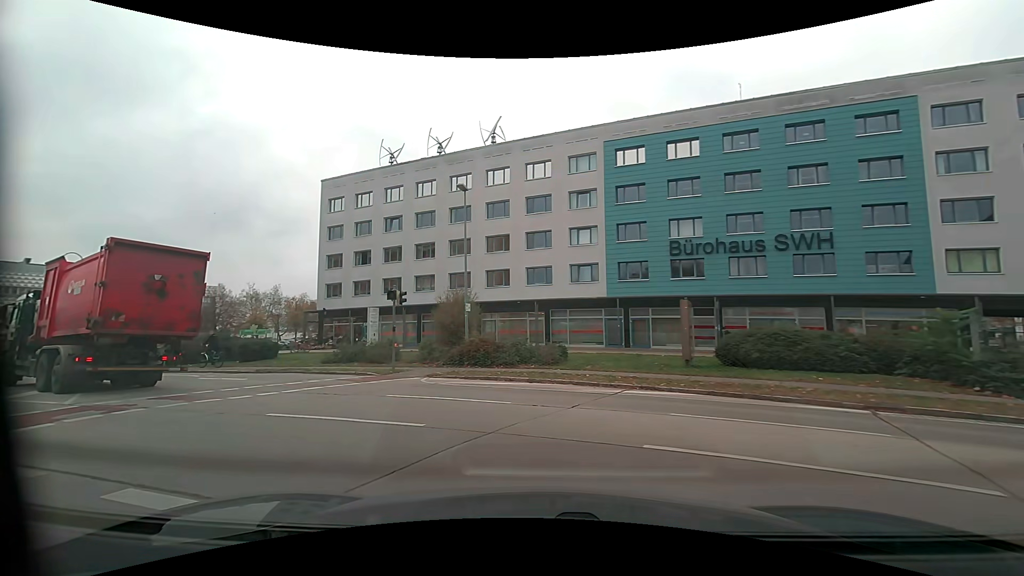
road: tertiary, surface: asphalt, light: Day
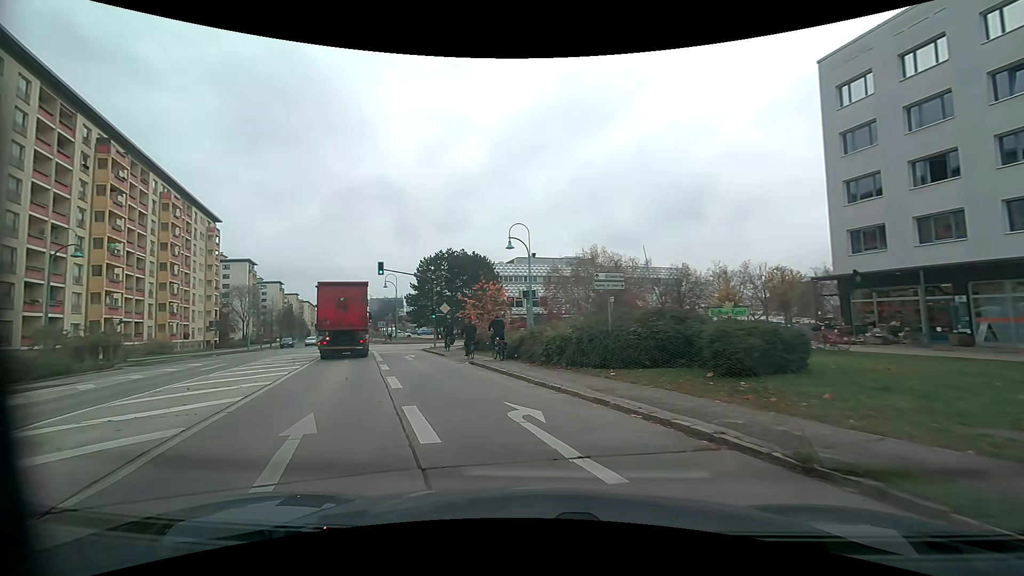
(-8.8, +16.9) m; -51°
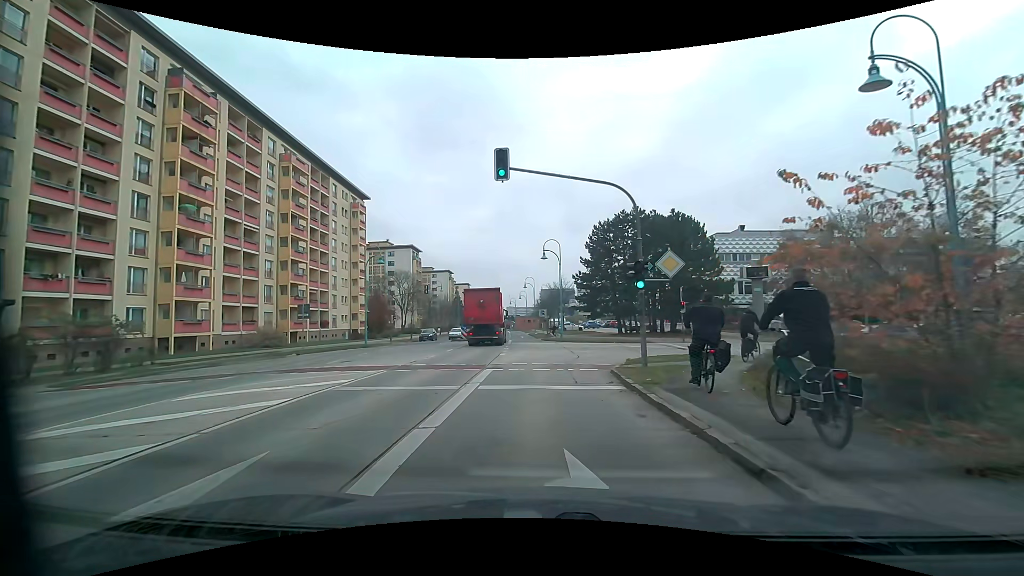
(-5.1, +23.3) m; -19°
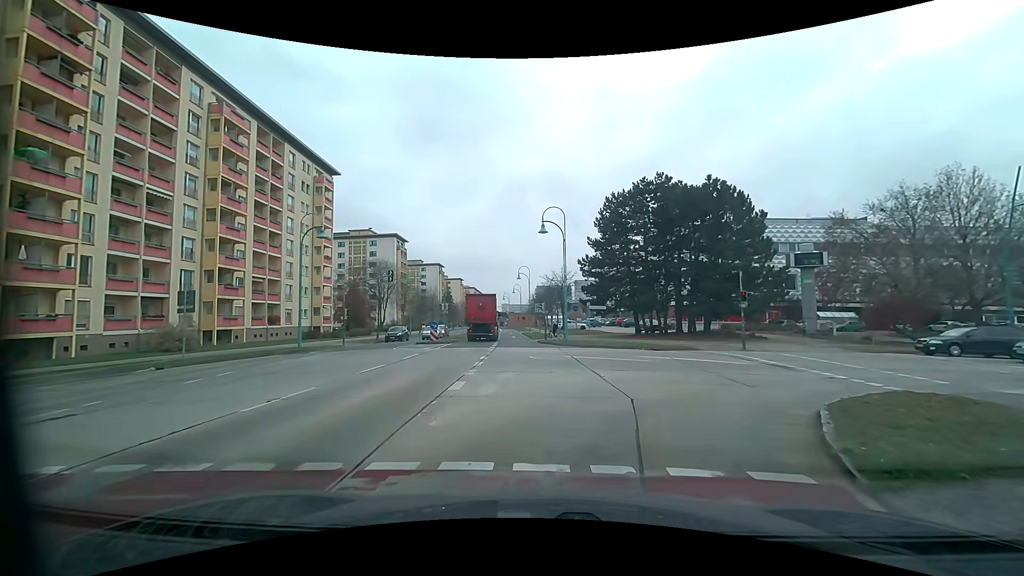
(0.0, +12.3) m; +1°
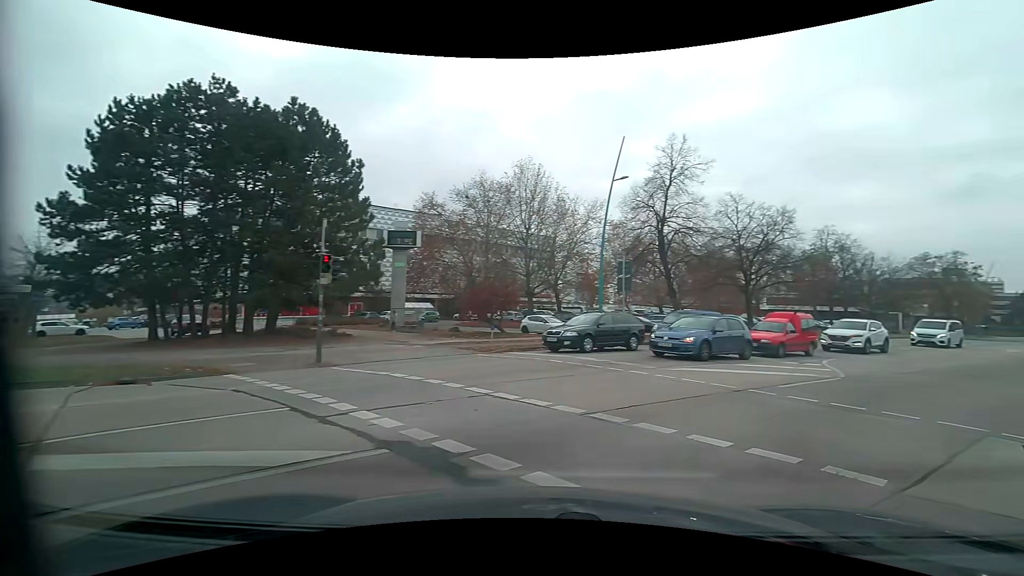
(+4.2, +13.9) m; +47°
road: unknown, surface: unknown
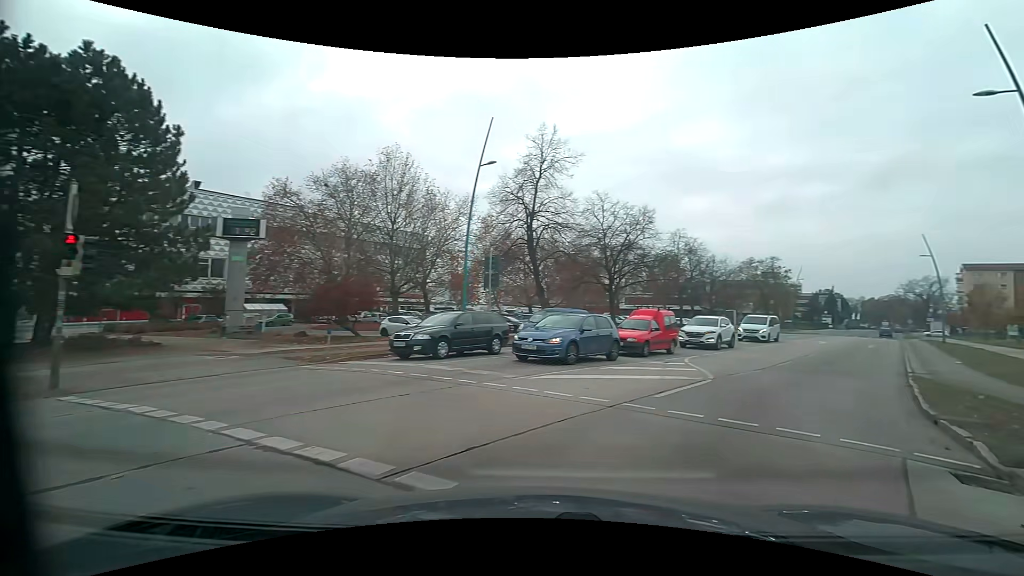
(+0.3, +3.0) m; +14°
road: tertiary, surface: asphalt
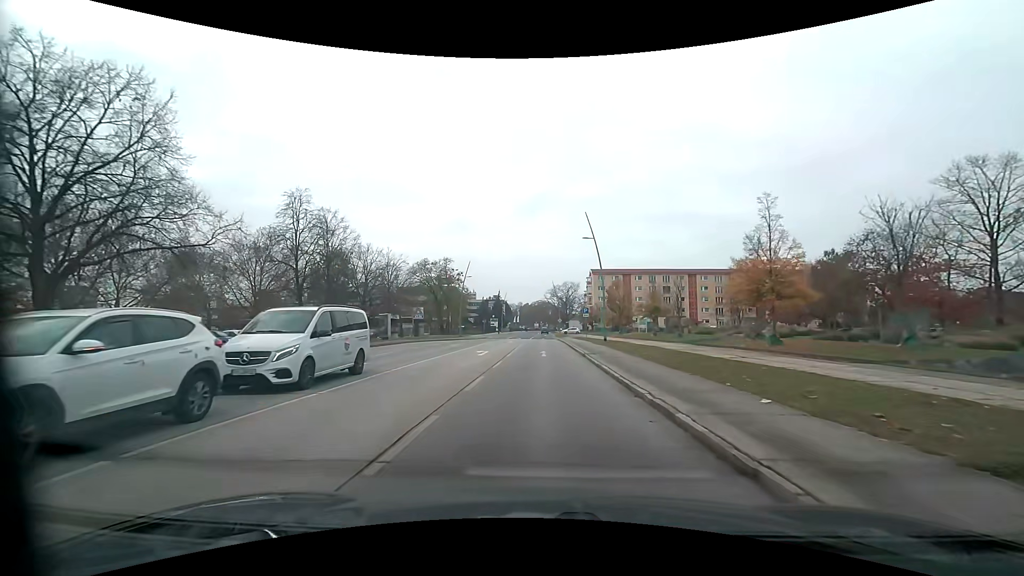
(+9.1, +19.6) m; +31°
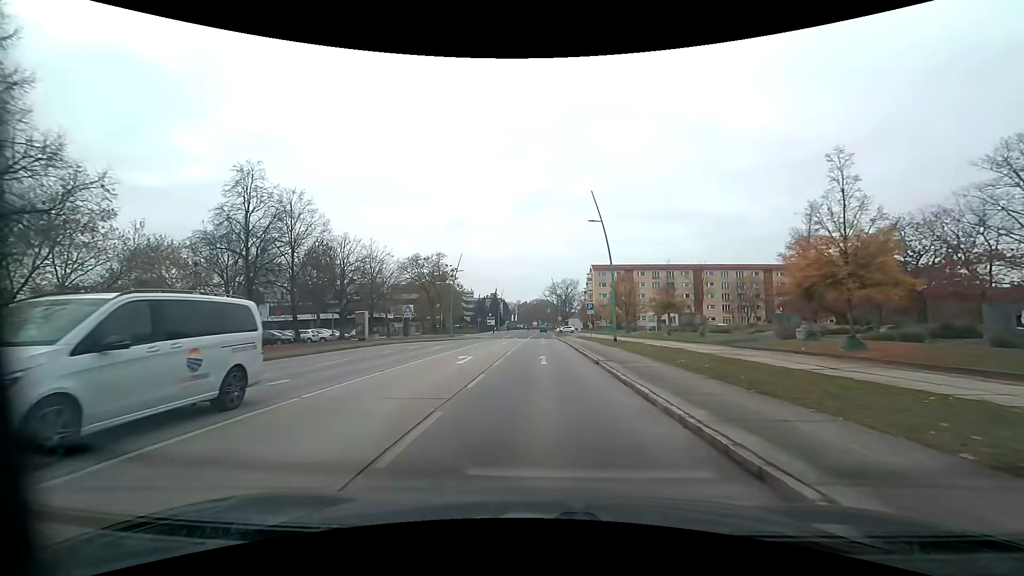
(+0.1, +6.0) m; 0°
(0, +10) (0, +20) (0, +30) (0, +40) (0, +50) (0, +60) (+1, +70) (+1, +80) (+1, +90) (+1, +100) m
